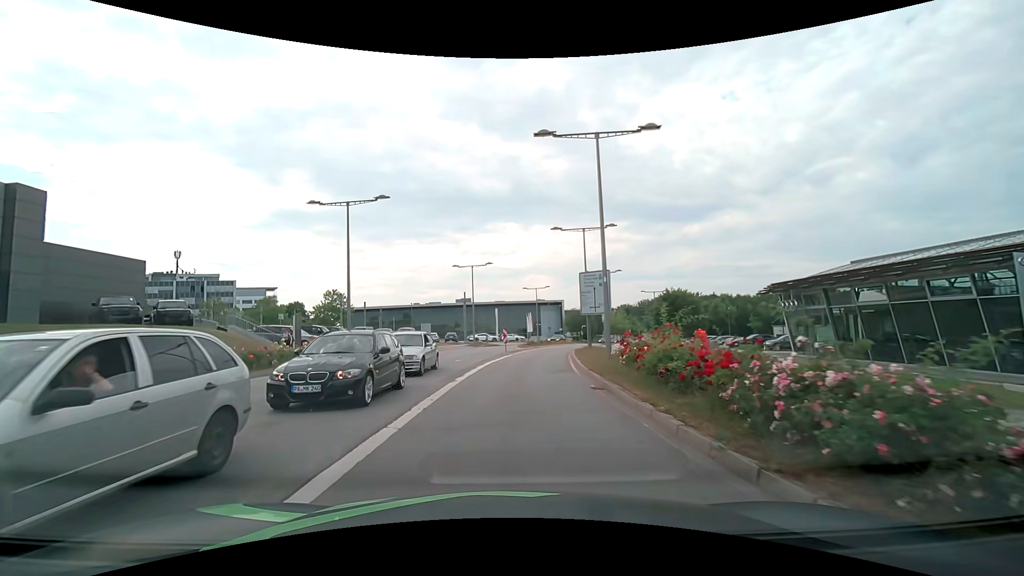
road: secondary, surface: asphalt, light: Day
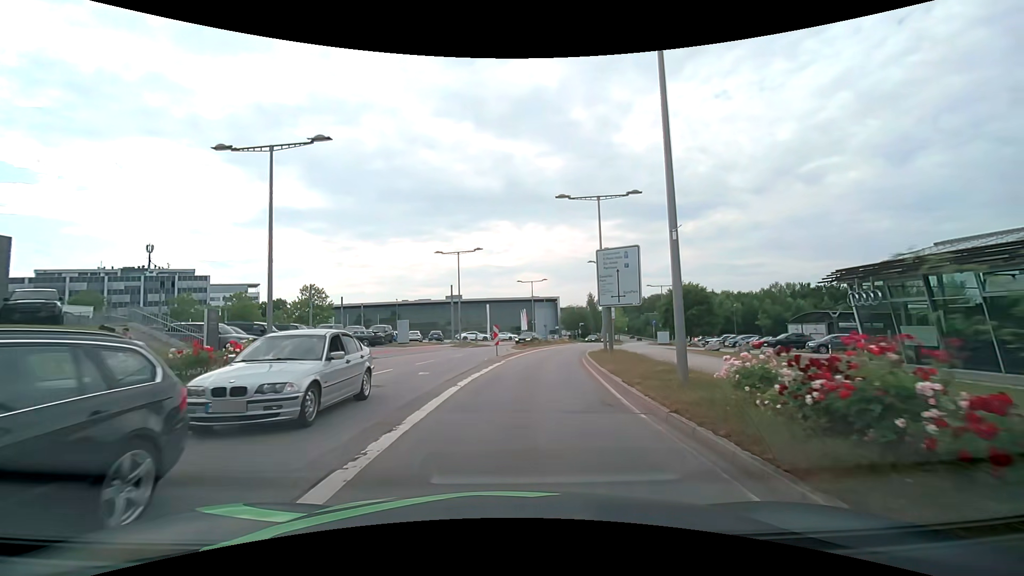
(+0.1, +8.7) m; +1°
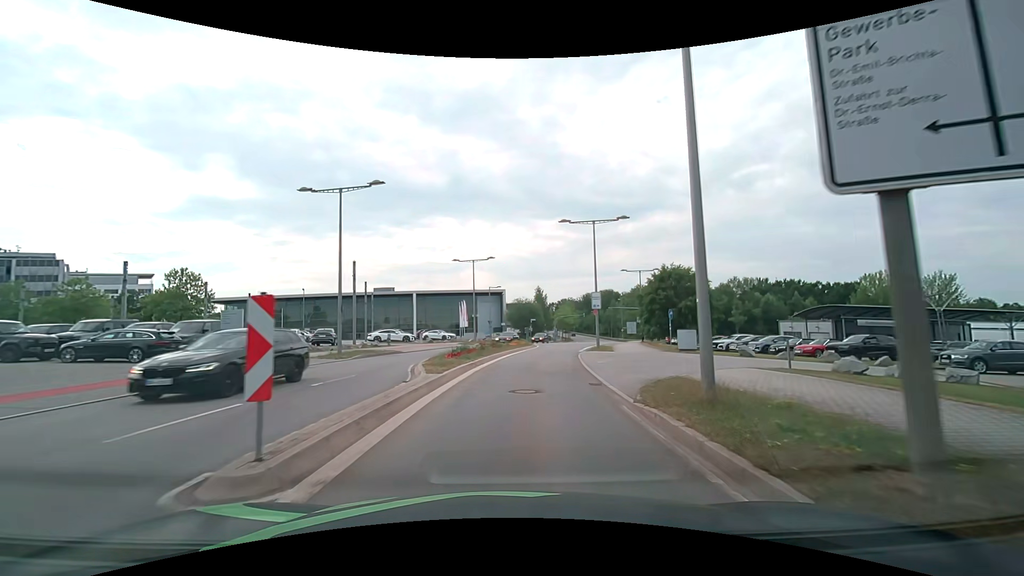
(+1.1, +20.5) m; +7°
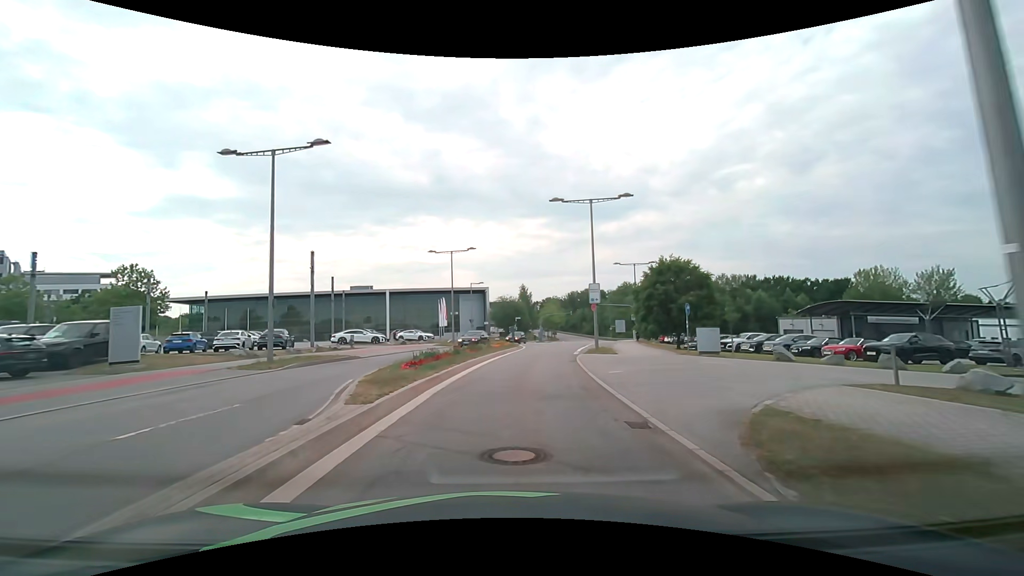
(+0.1, +5.7) m; +1°
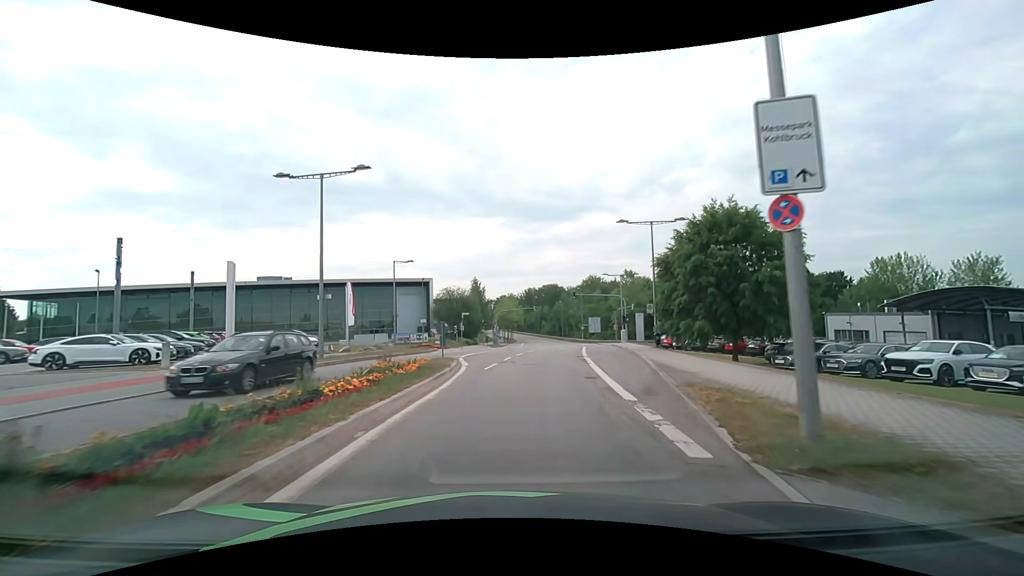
(+1.3, +23.9) m; +5°
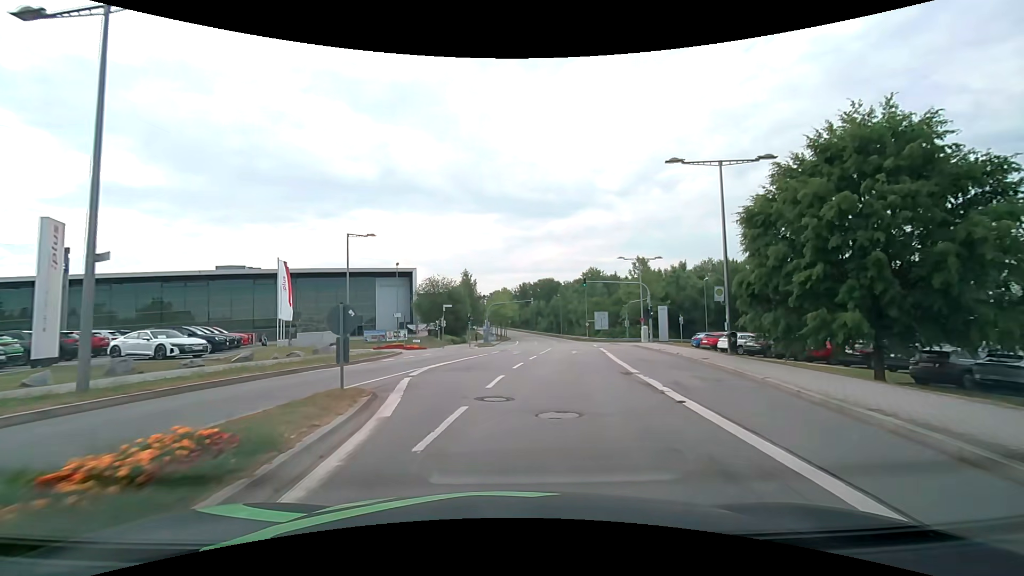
(+0.1, +12.8) m; +1°
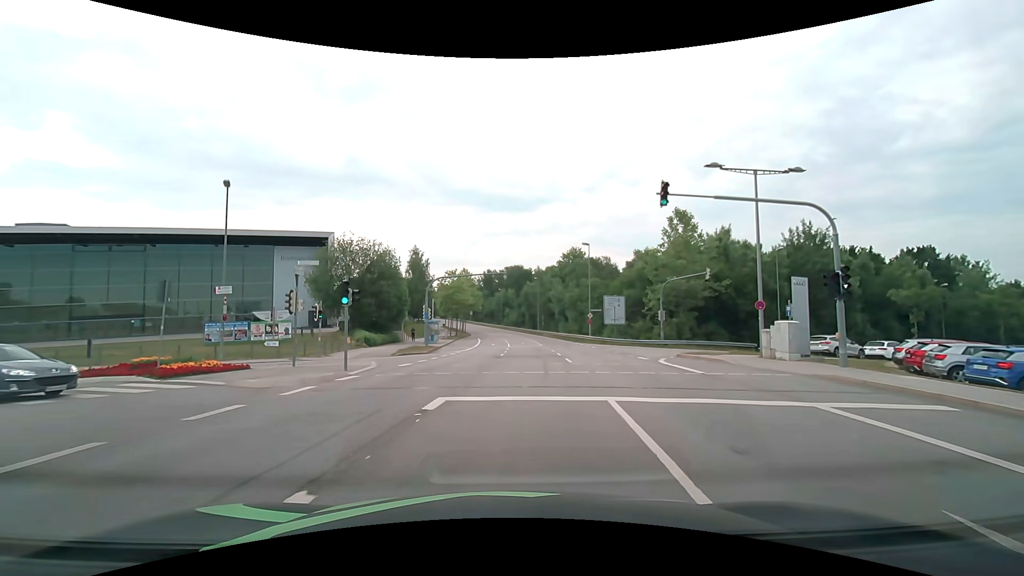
(+0.4, +30.1) m; +4°
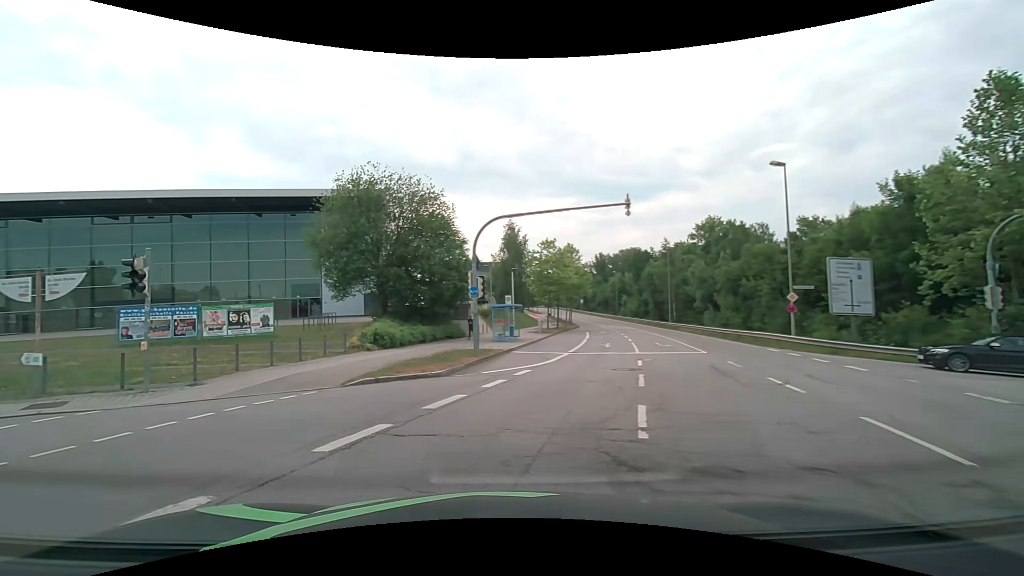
(-0.1, +20.7) m; -13°
(-5, +8) (-14, +9) (-24, +6) (-34, +4) (-43, +2) (-53, -1) (-63, -3) (-73, -5) (-82, -7) (-92, -5) m
